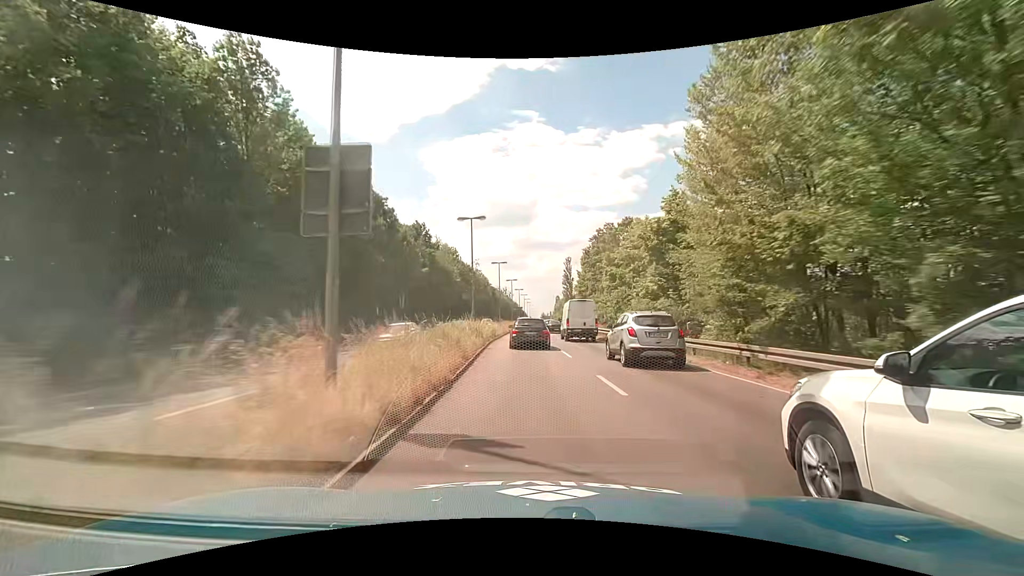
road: primary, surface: asphalt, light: Day
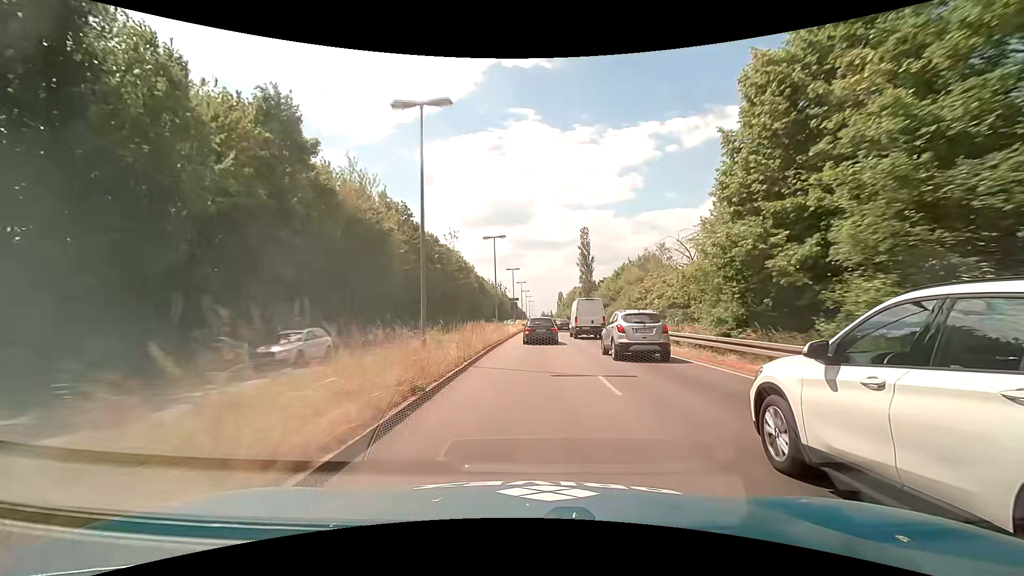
(-1.0, +45.5) m; -1°
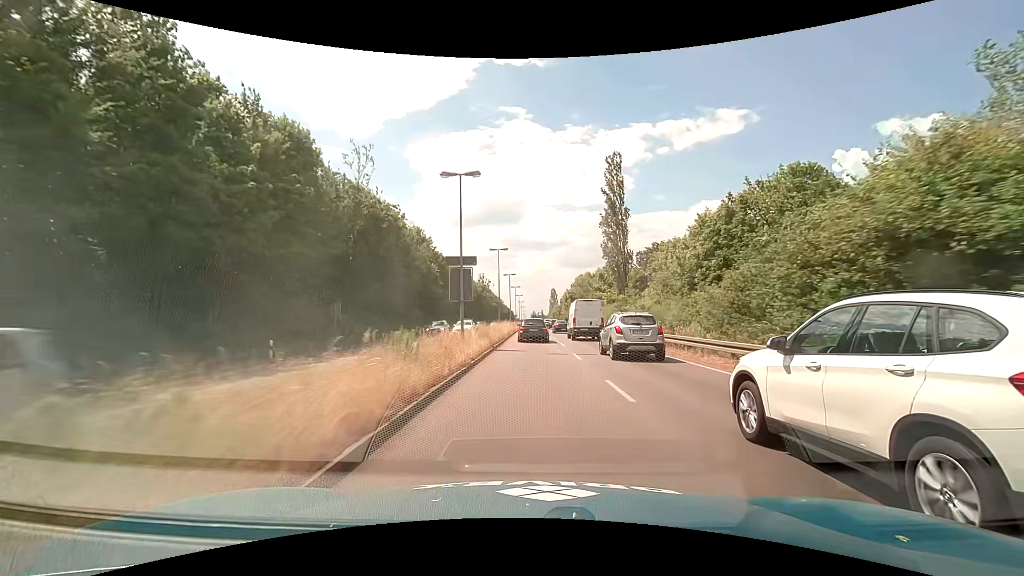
(+0.5, +45.7) m; +1°
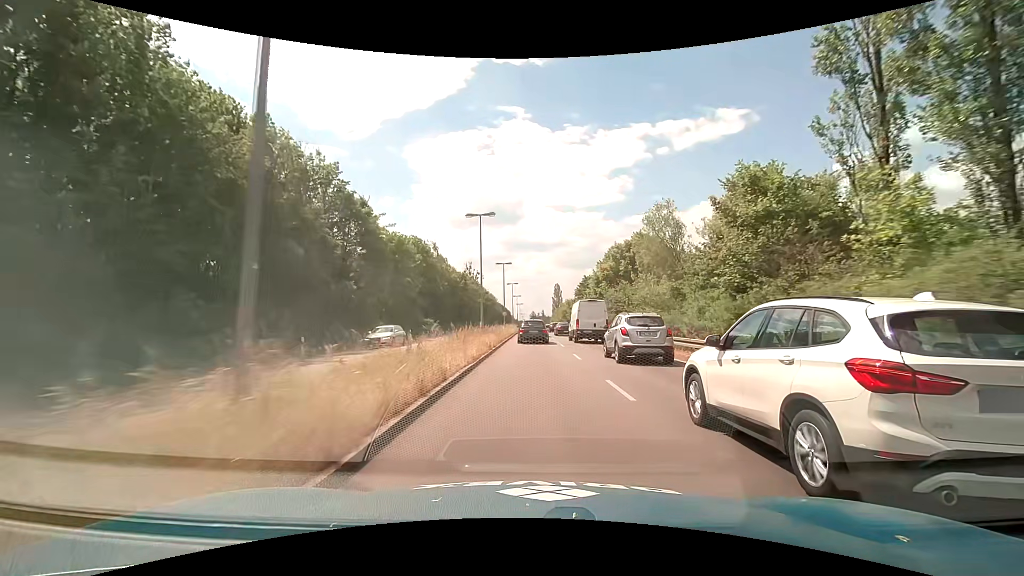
(+0.2, +44.7) m; 0°
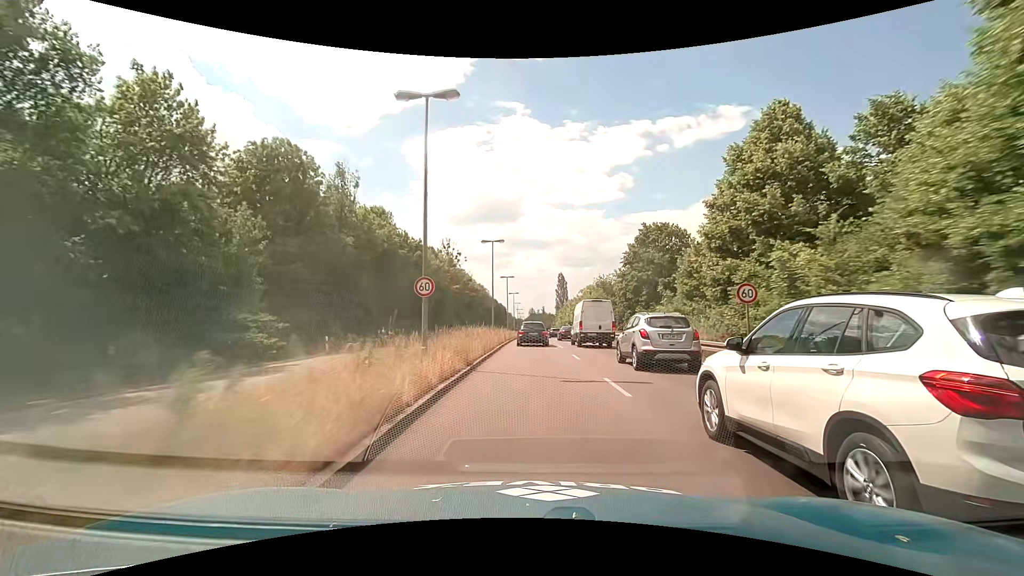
(+0.3, +44.6) m; 0°
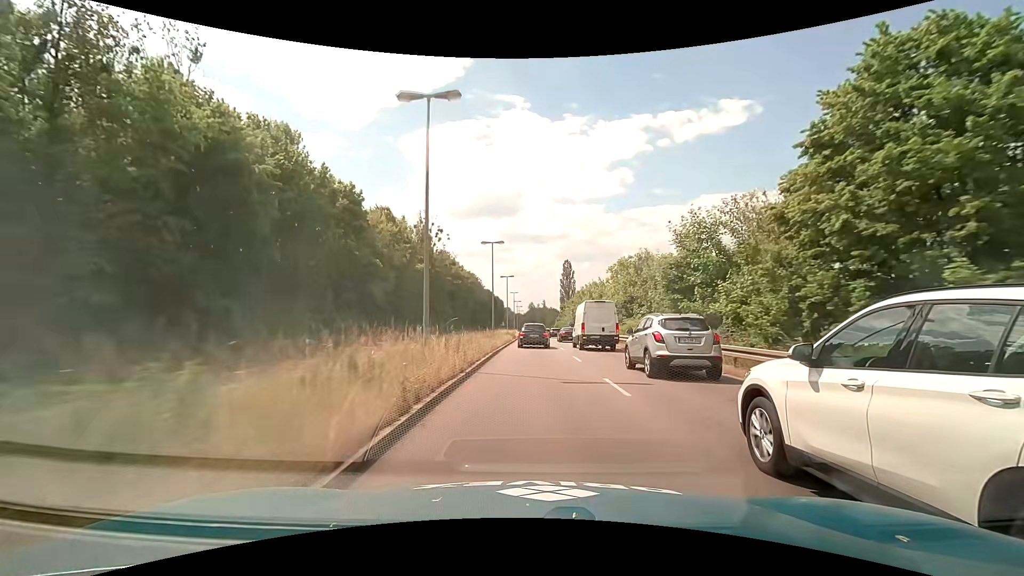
(0.0, +26.8) m; 0°
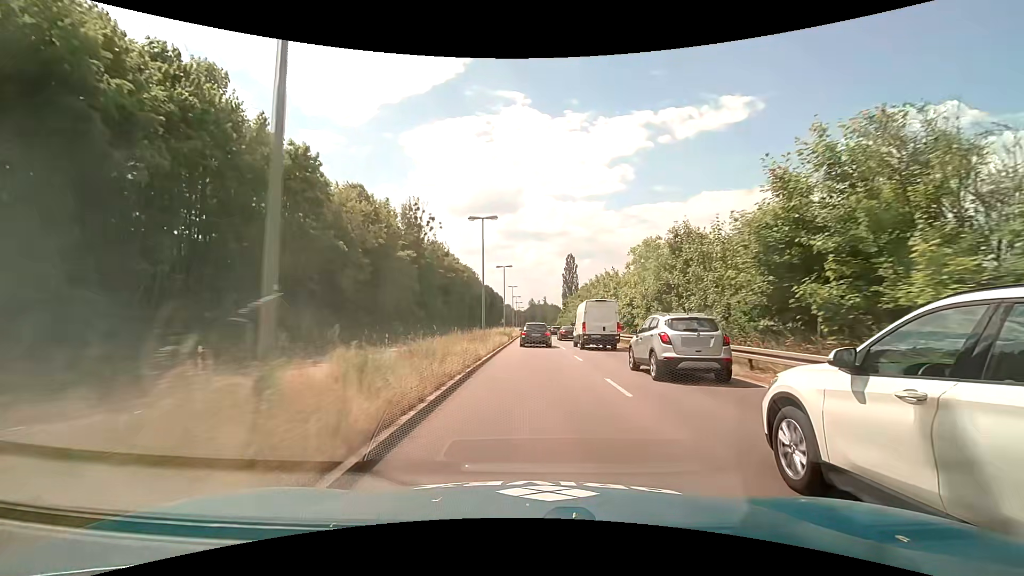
(0.0, +9.0) m; 0°
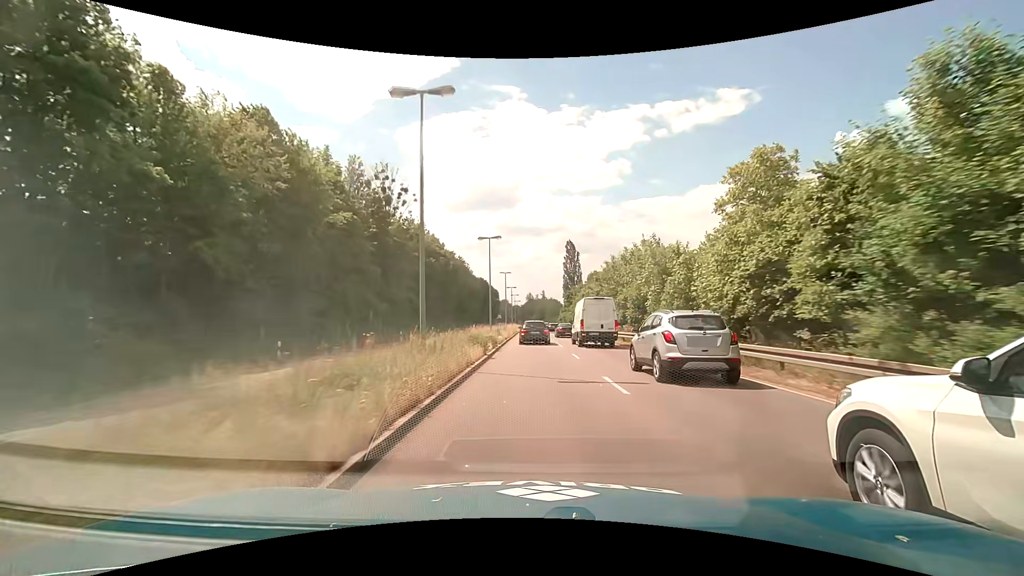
(+0.1, +18.0) m; 0°
(0, +10) (0, +20) (0, +30) (0, +40) (0, +50) (0, +60) (0, +70) (0, +80) (0, +90) (0, +100) m
